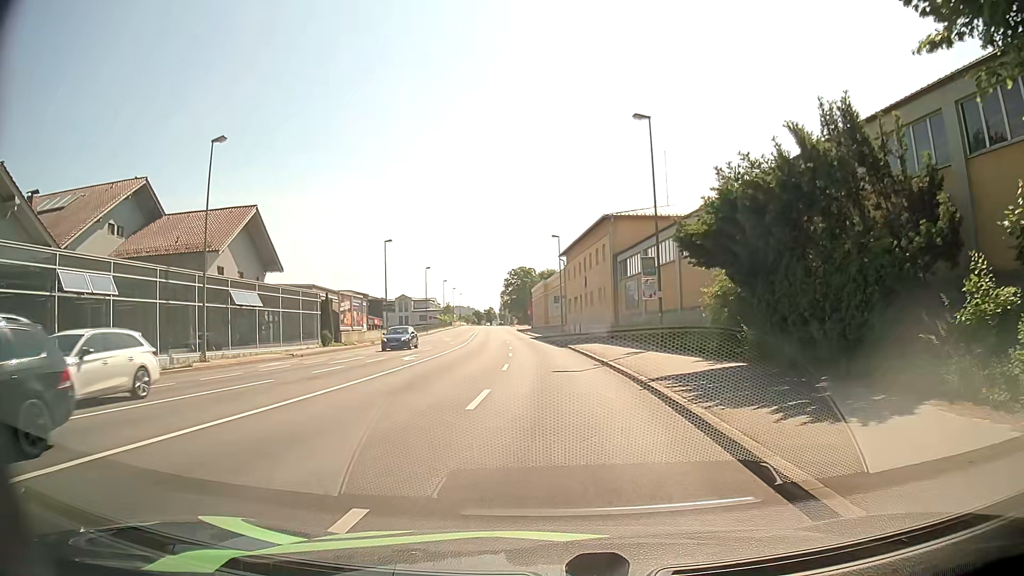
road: primary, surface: asphalt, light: Day
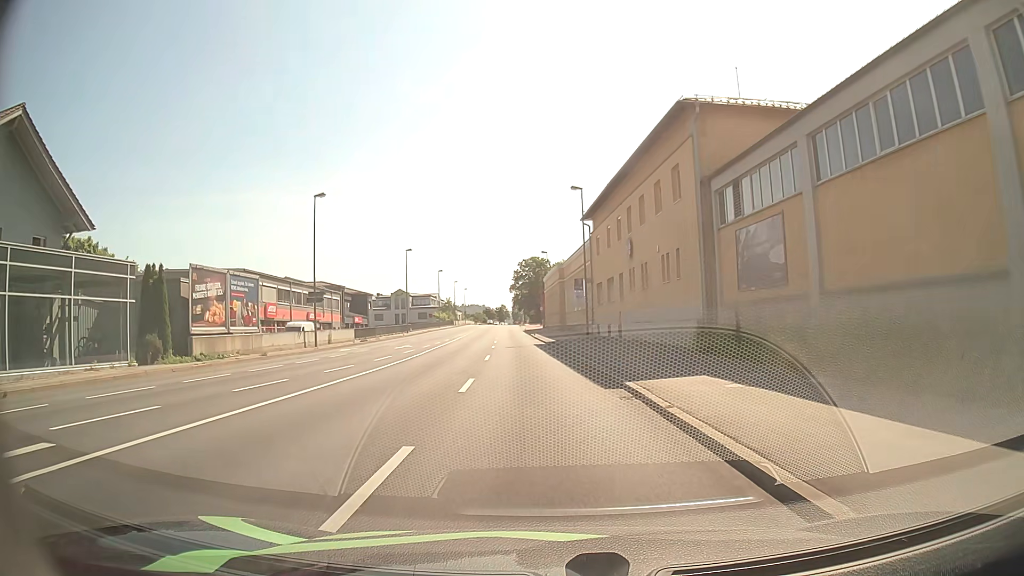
(+0.3, +25.3) m; 0°
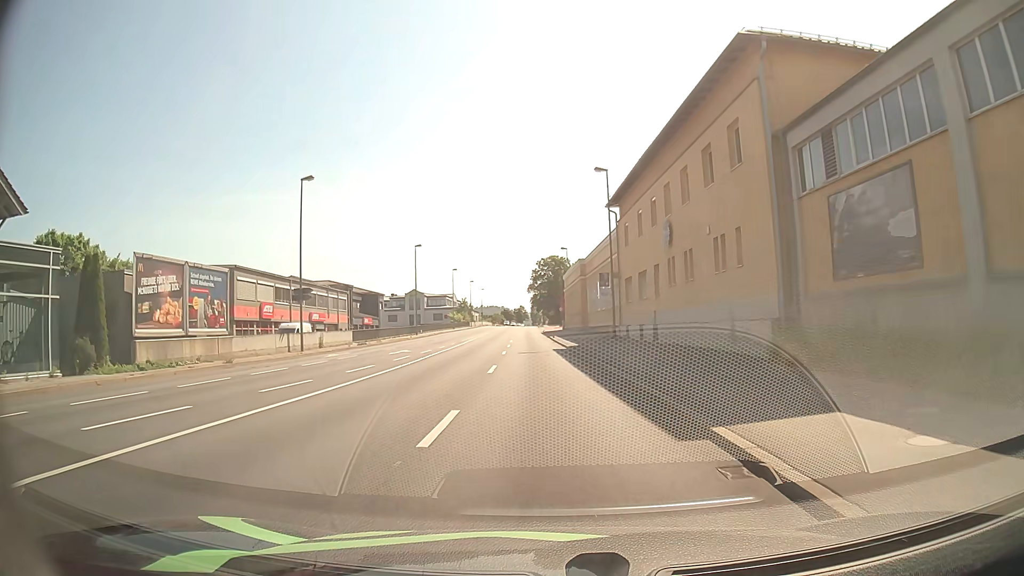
(-0.1, +5.9) m; -2°
